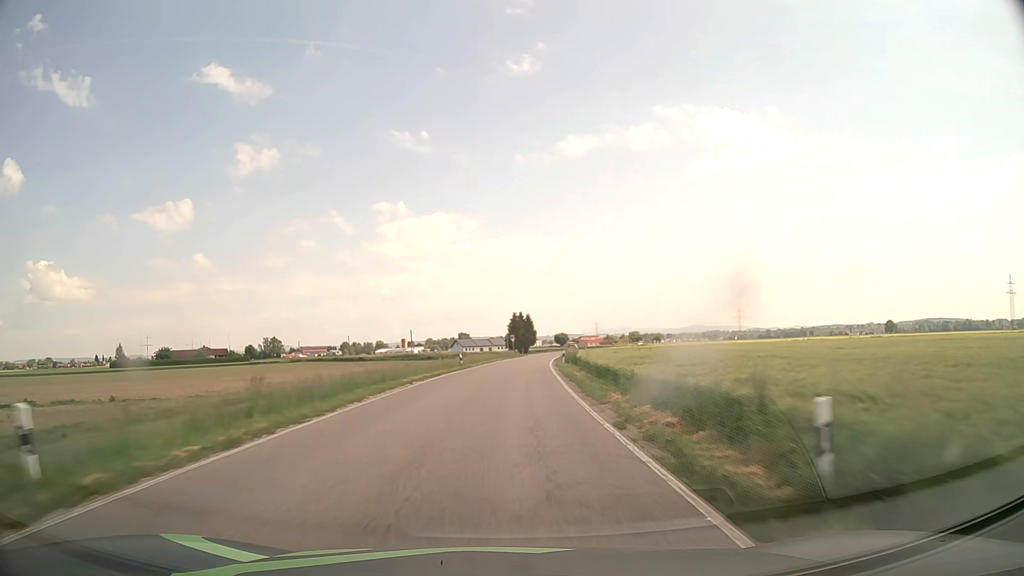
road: secondary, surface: asphalt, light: Day
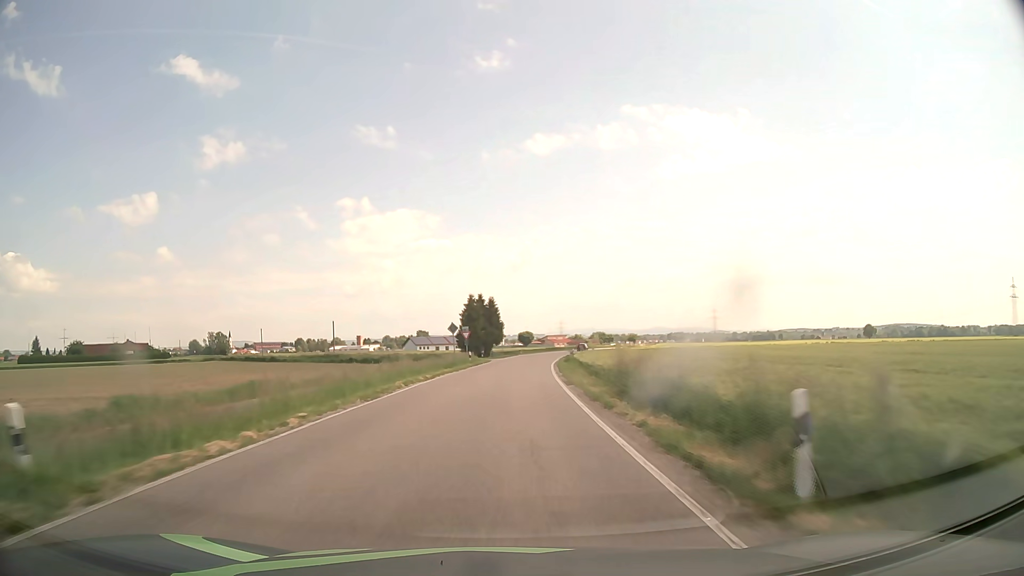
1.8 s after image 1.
(+1.1, +40.7) m; +3°
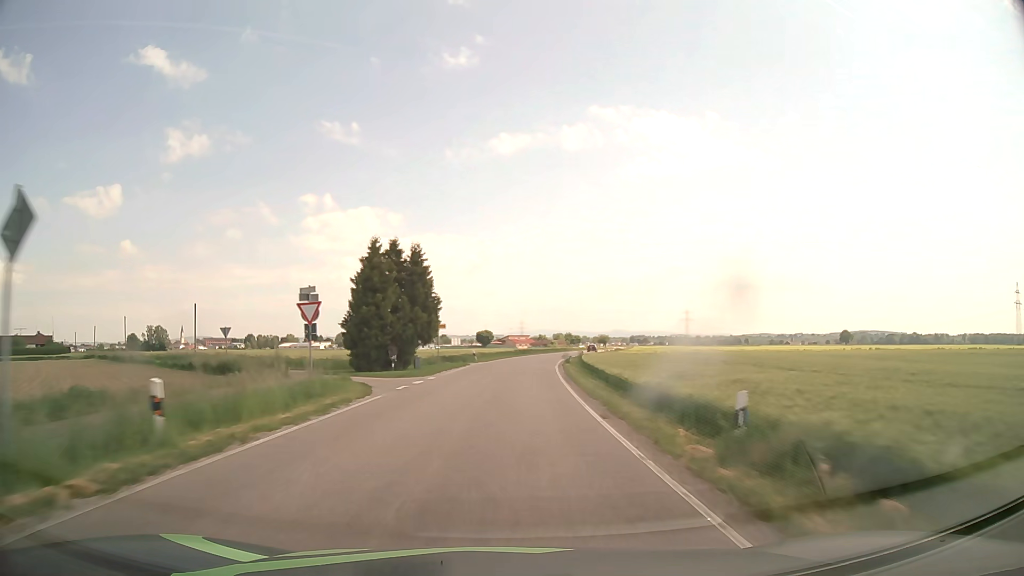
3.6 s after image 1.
(+1.3, +41.5) m; +4°
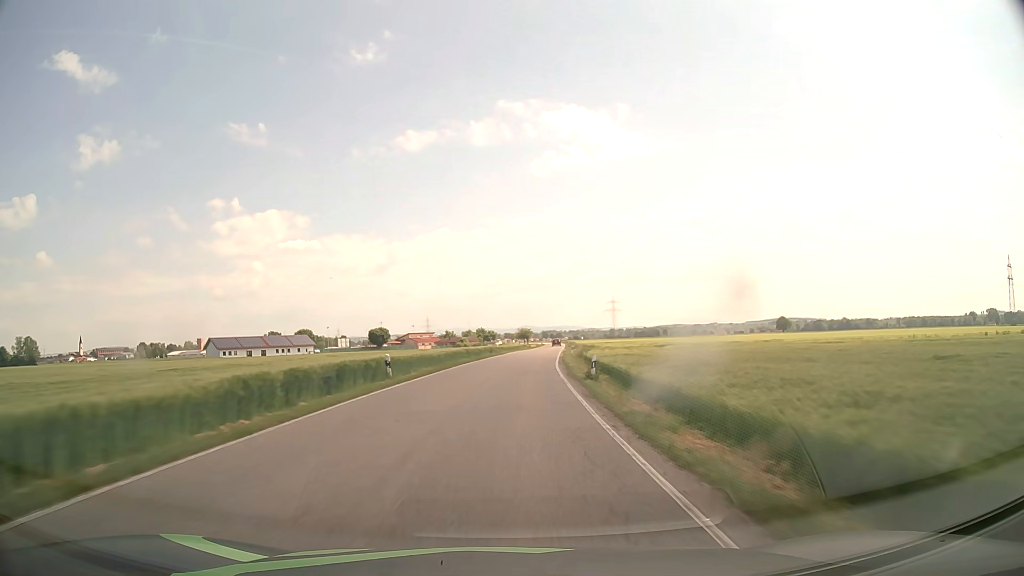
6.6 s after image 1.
(+4.5, +69.8) m; +8°
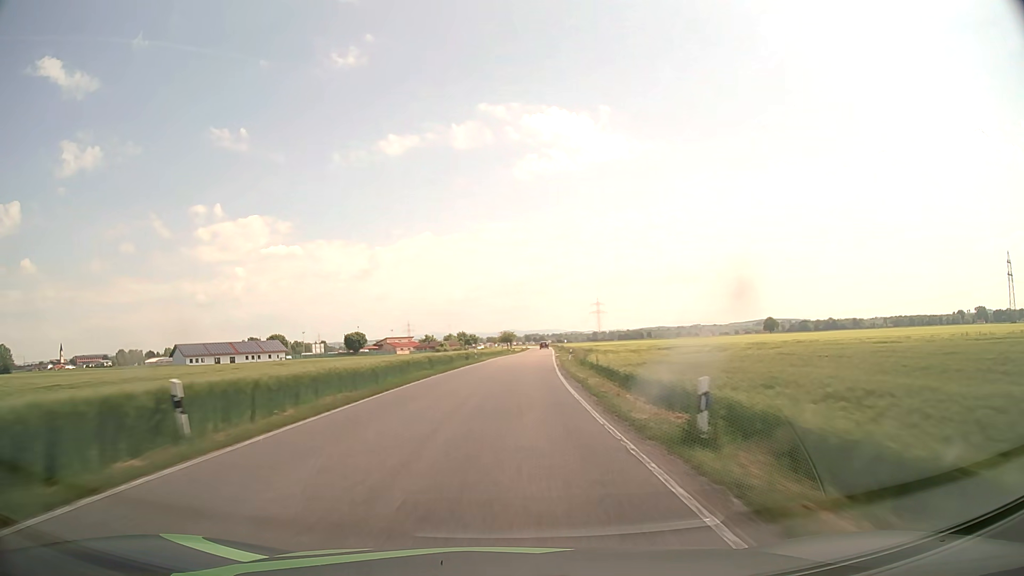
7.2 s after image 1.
(+0.2, +14.1) m; +1°
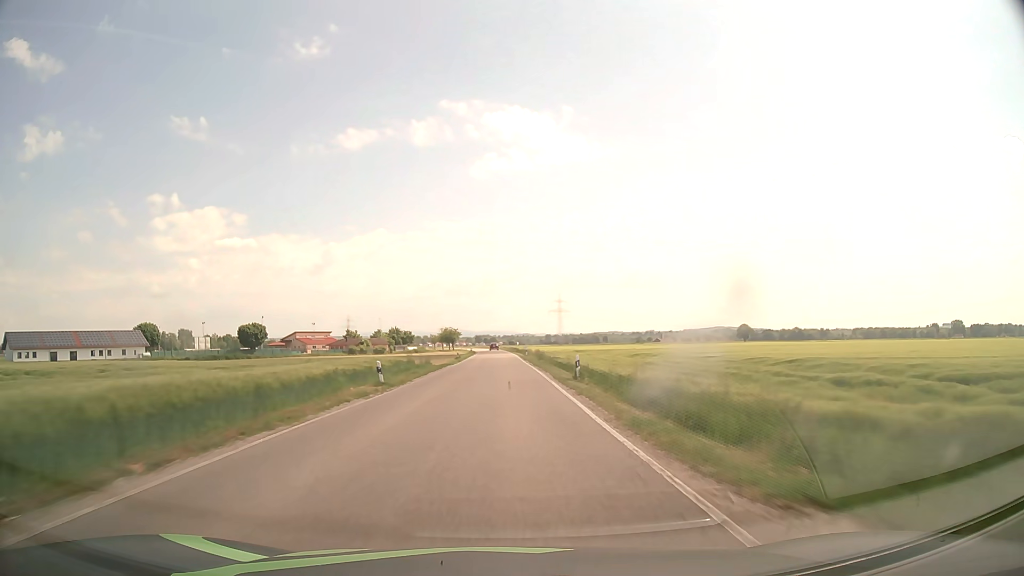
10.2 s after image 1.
(+3.2, +70.6) m; +4°
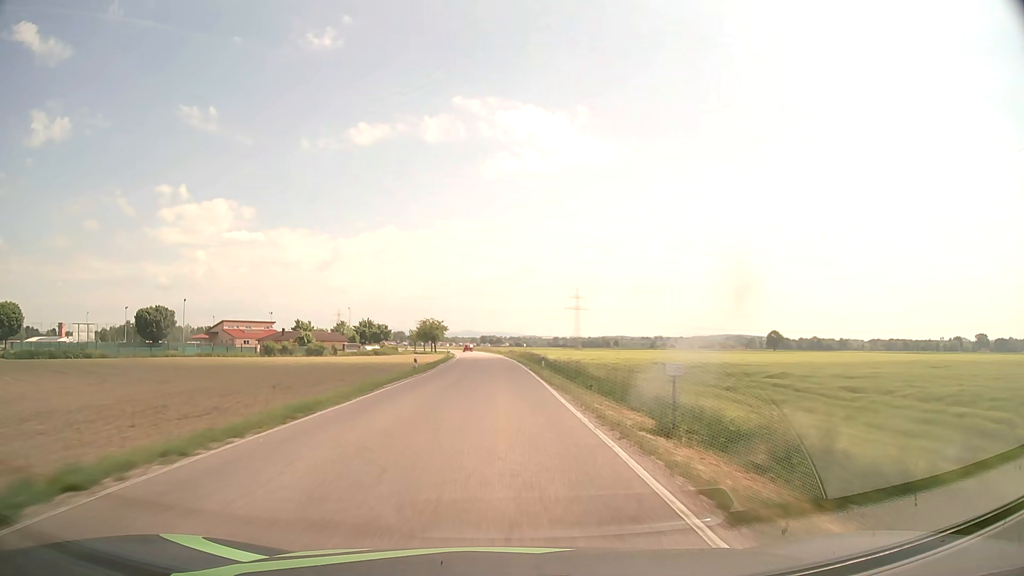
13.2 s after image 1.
(-0.1, +70.9) m; 0°
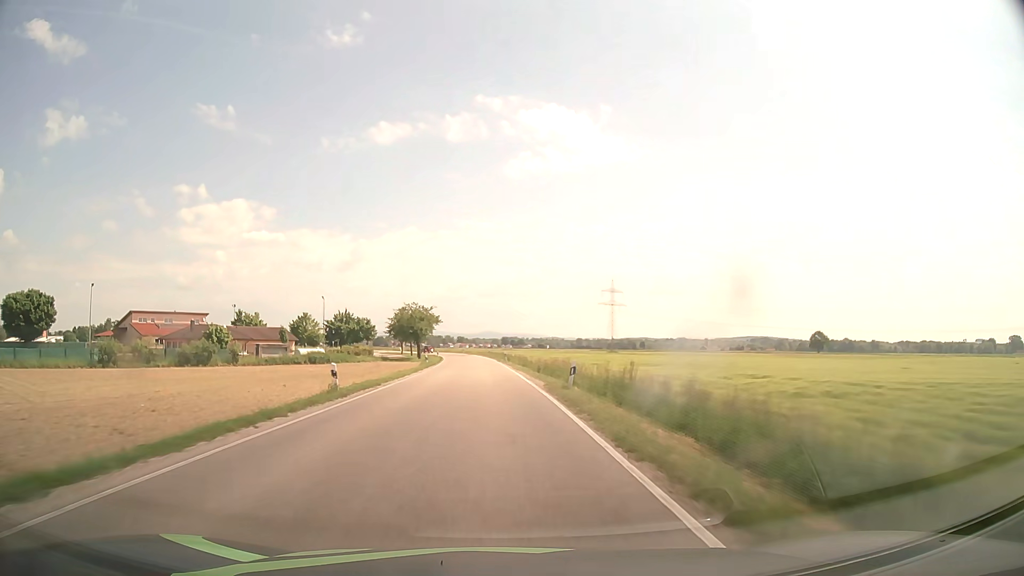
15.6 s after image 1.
(-0.7, +56.7) m; -2°
(0, +10) (0, +20) (-1, +30) (-1, +40) (-2, +50) (-2, +60) (-3, +70) (-4, +80) (-5, +90) (-6, +100) m
